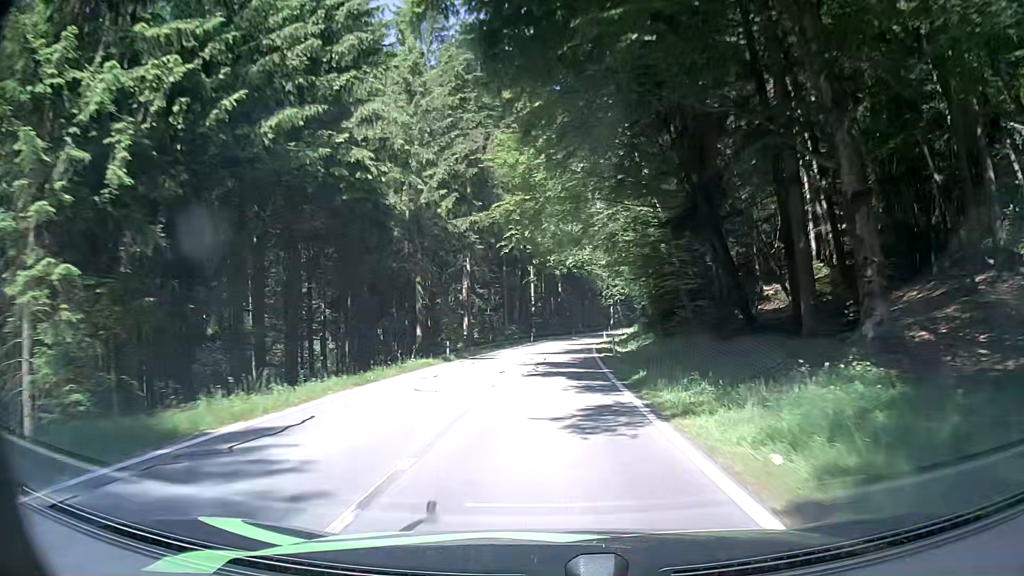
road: tertiary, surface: asphalt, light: Day
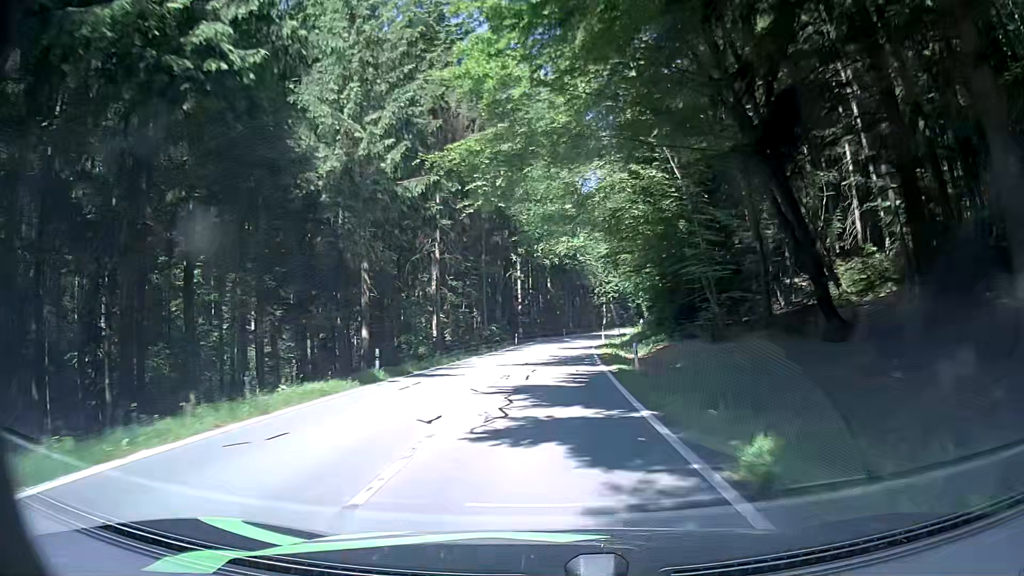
(+0.2, +10.5) m; +2°
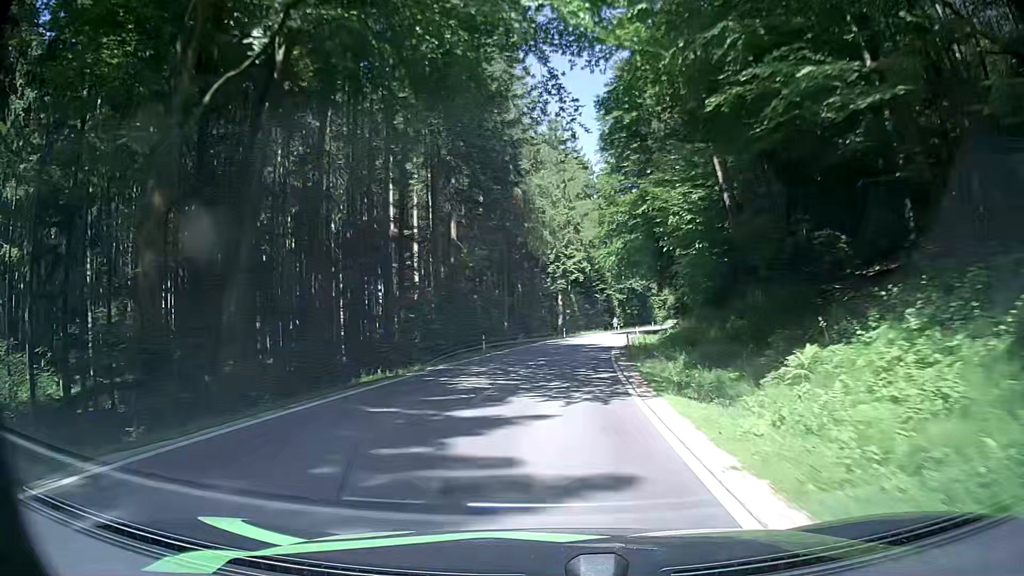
(+1.7, +53.2) m; +4°
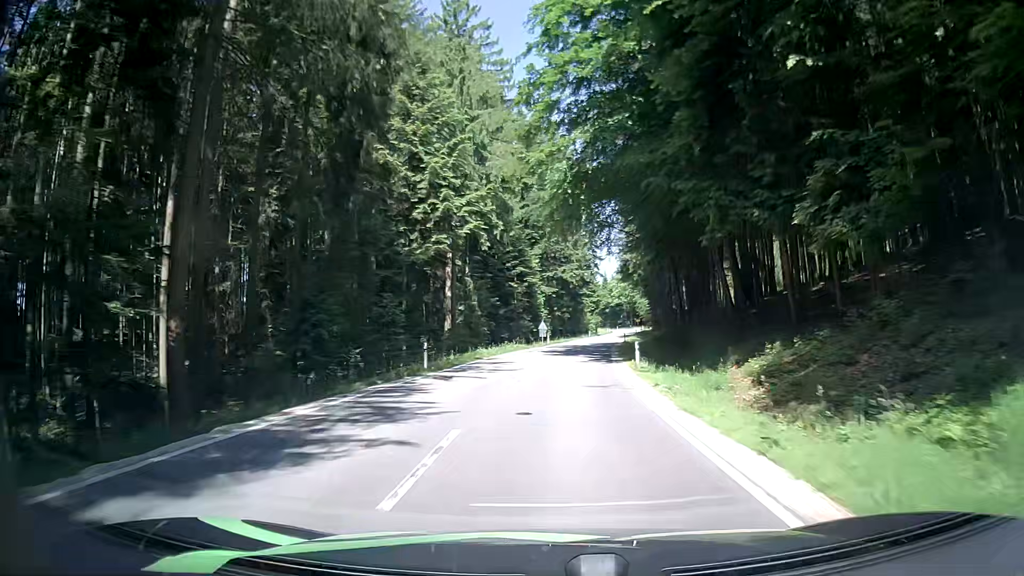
(+2.2, +42.9) m; +7°
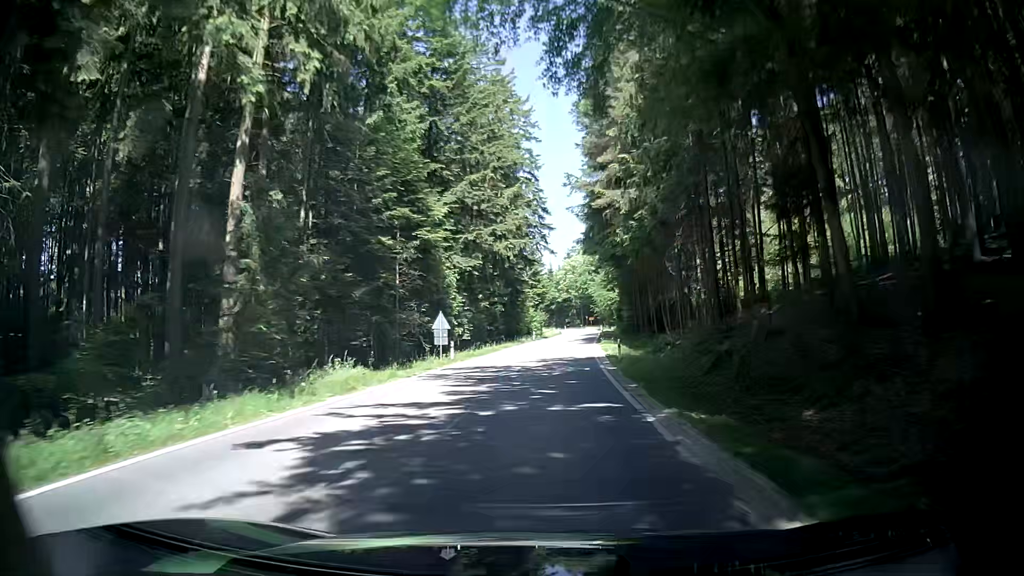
(+1.5, +32.1) m; +5°
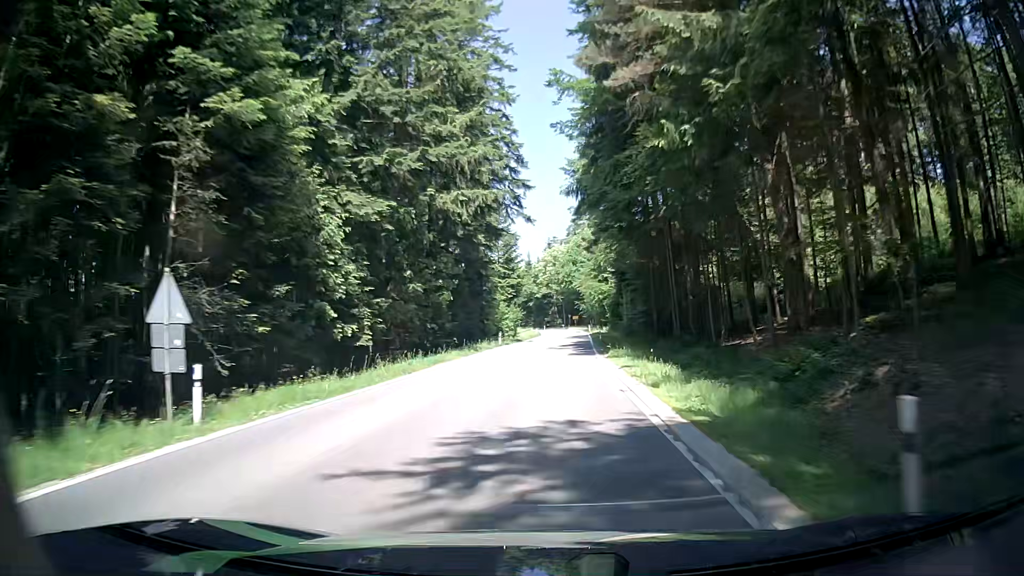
(+0.6, +21.4) m; +3°
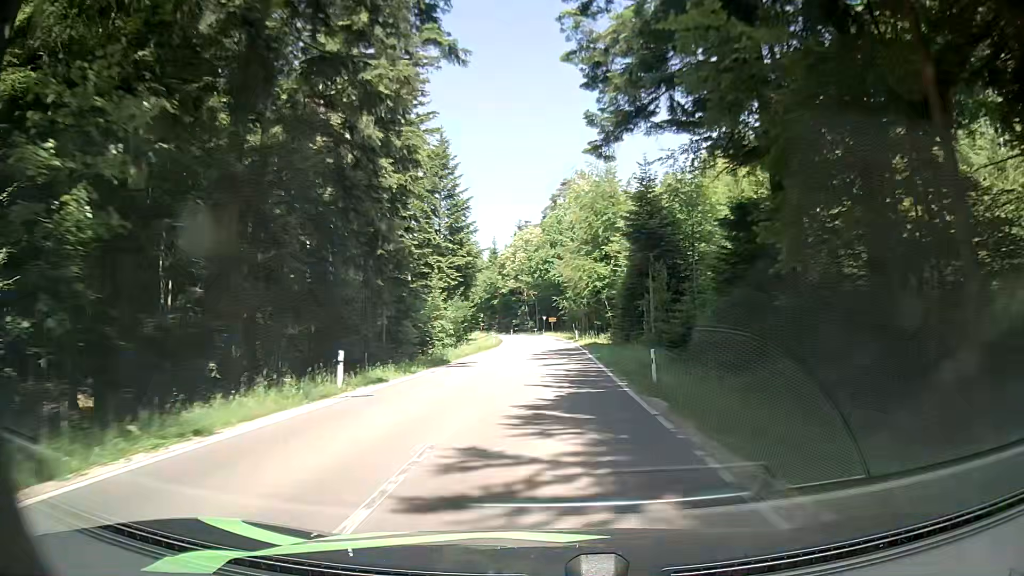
(+0.6, +32.0) m; +3°
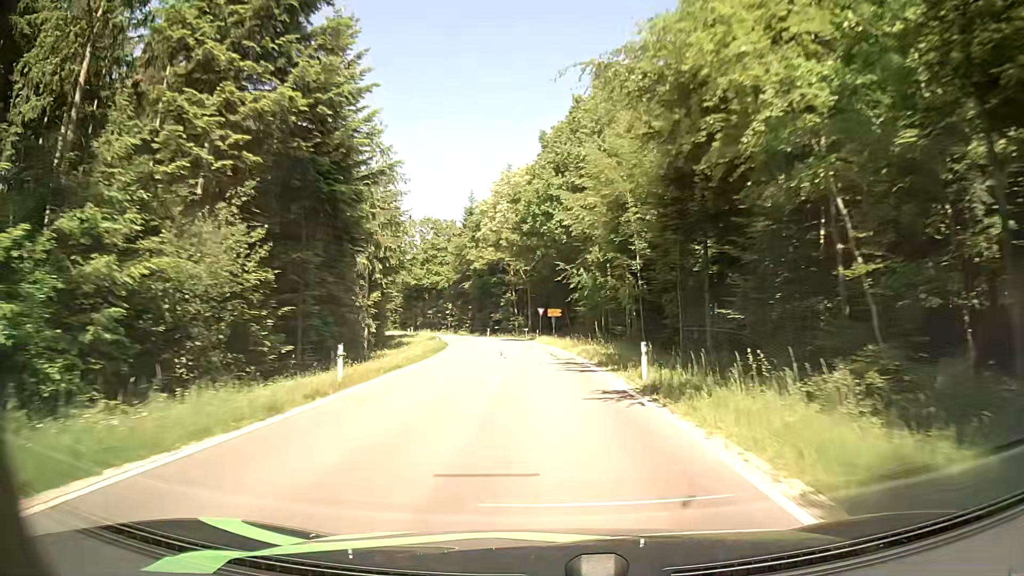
(-0.4, +42.1) m; -1°
(0, +10) (0, +20) (-1, +30) (-2, +40) (-3, +50) (-5, +60) (-8, +69) (-12, +78) (-17, +87) (-22, +96) m
